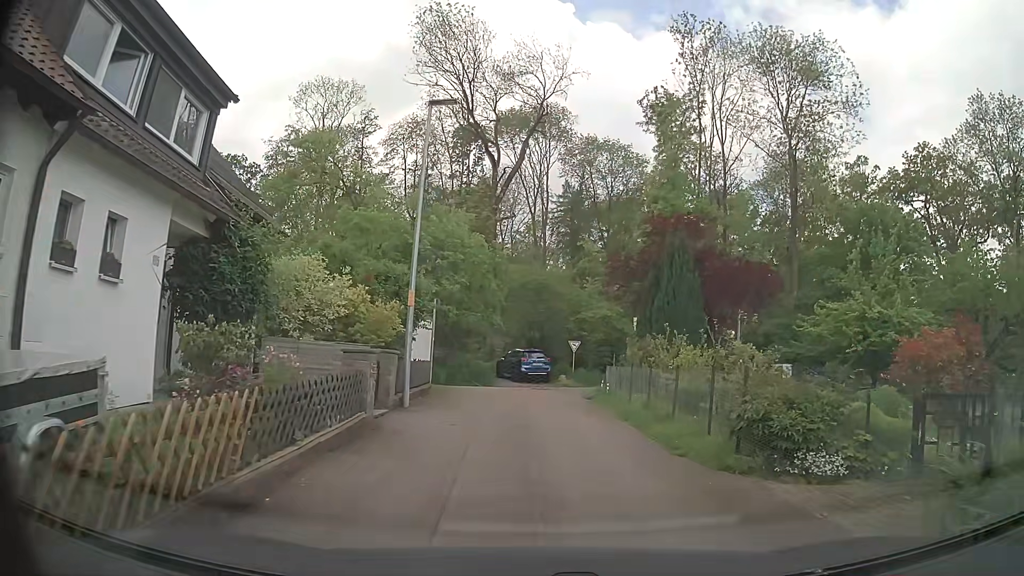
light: Day
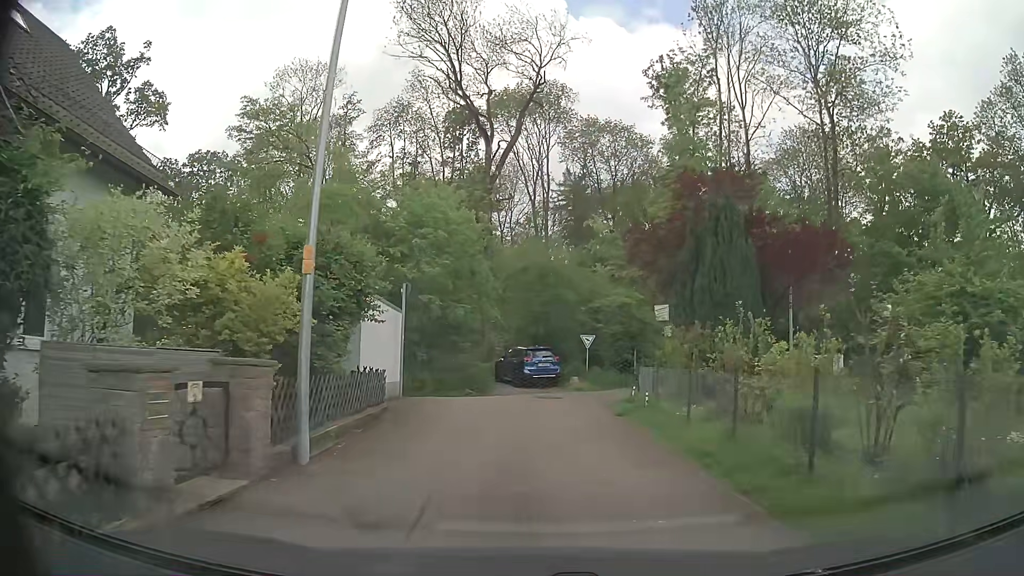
(0.0, +6.1) m; -2°
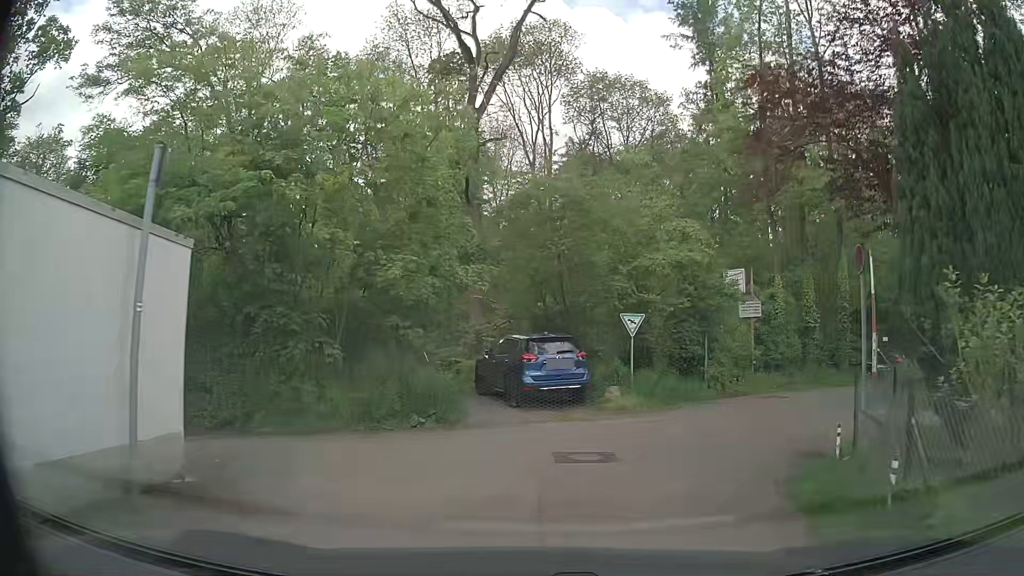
(+0.1, +12.4) m; +1°
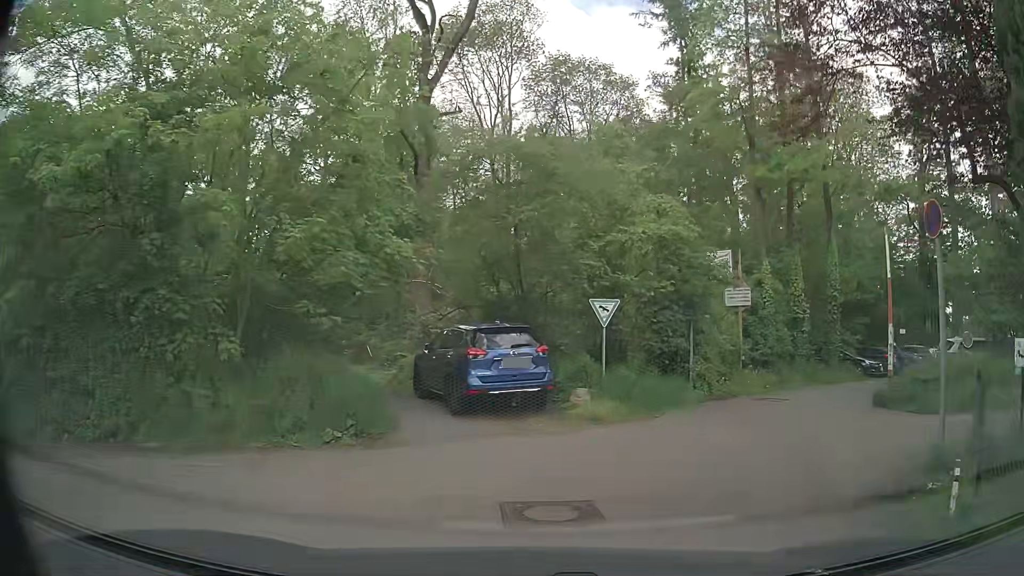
(+0.1, +3.1) m; +3°
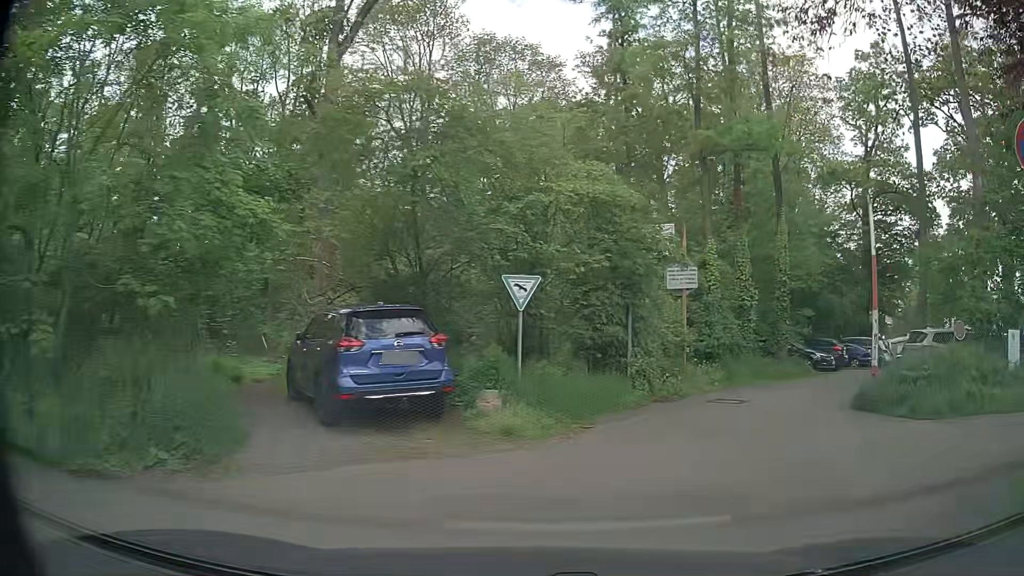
(+0.2, +3.0) m; +9°
